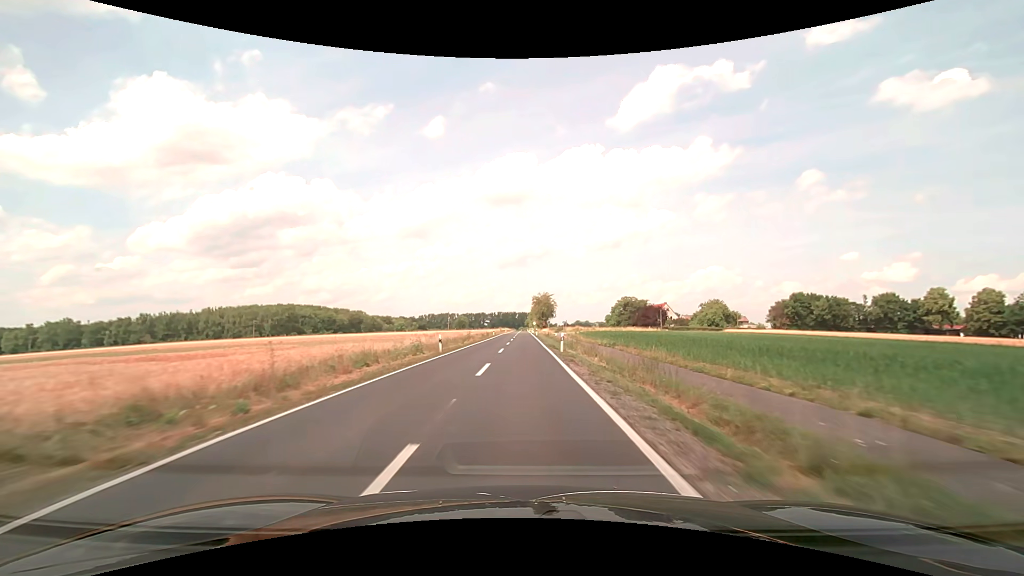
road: secondary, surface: asphalt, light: Day
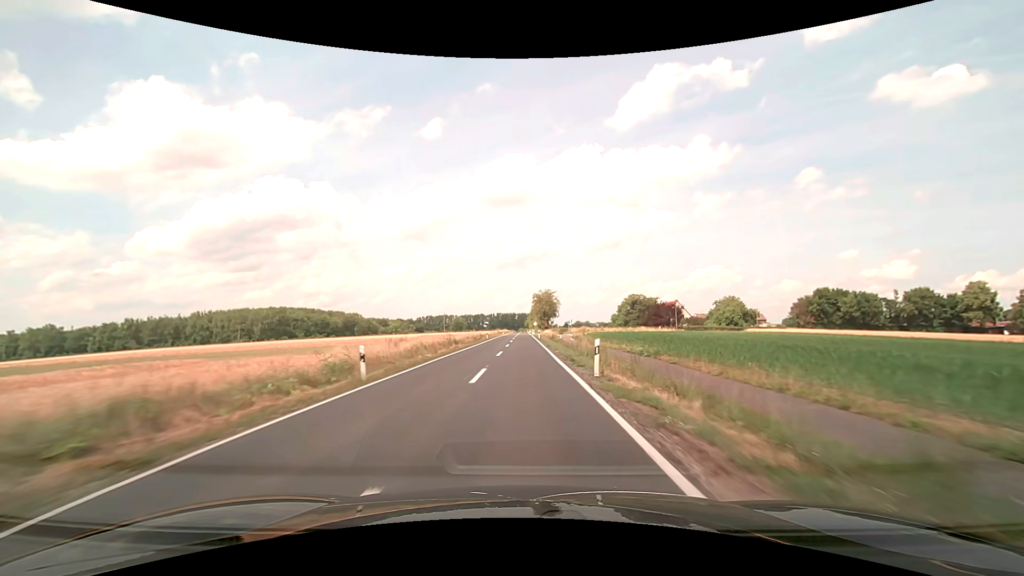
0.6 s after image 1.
(0.0, +13.6) m; 0°
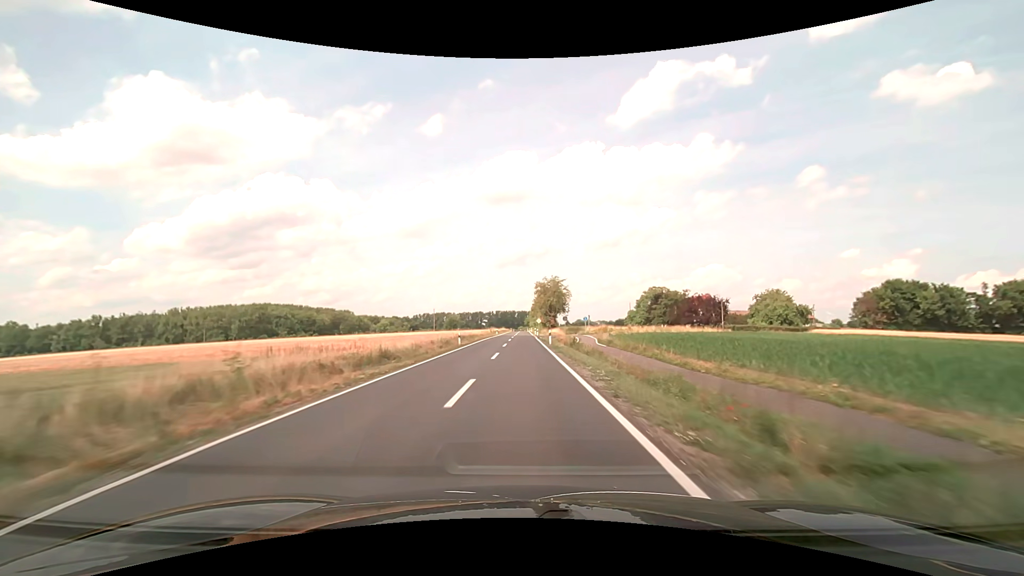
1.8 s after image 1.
(0.0, +27.9) m; 0°
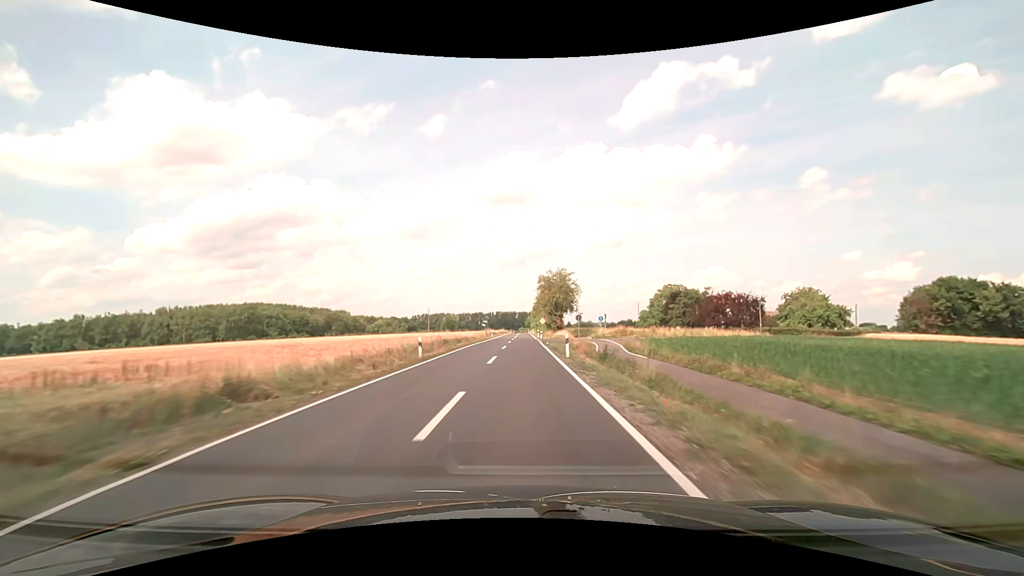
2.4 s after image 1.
(0.0, +14.3) m; 0°
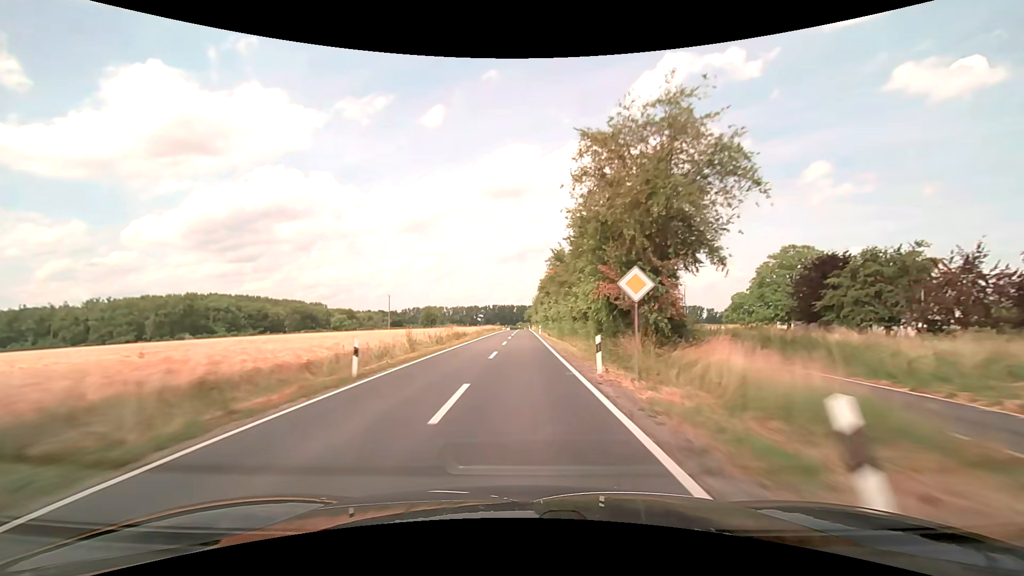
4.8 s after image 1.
(0.0, +59.6) m; 0°
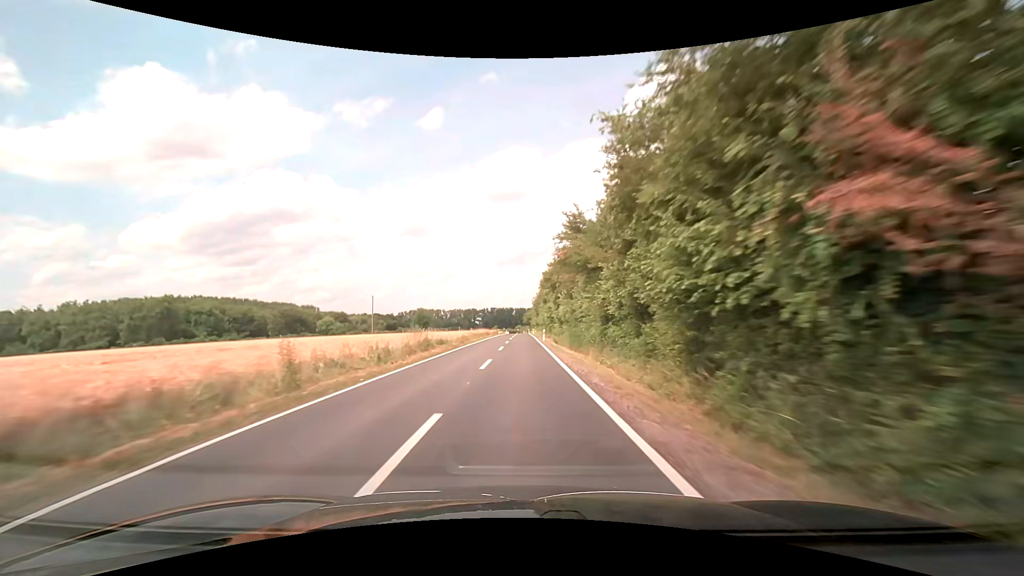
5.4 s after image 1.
(0.0, +15.3) m; 0°
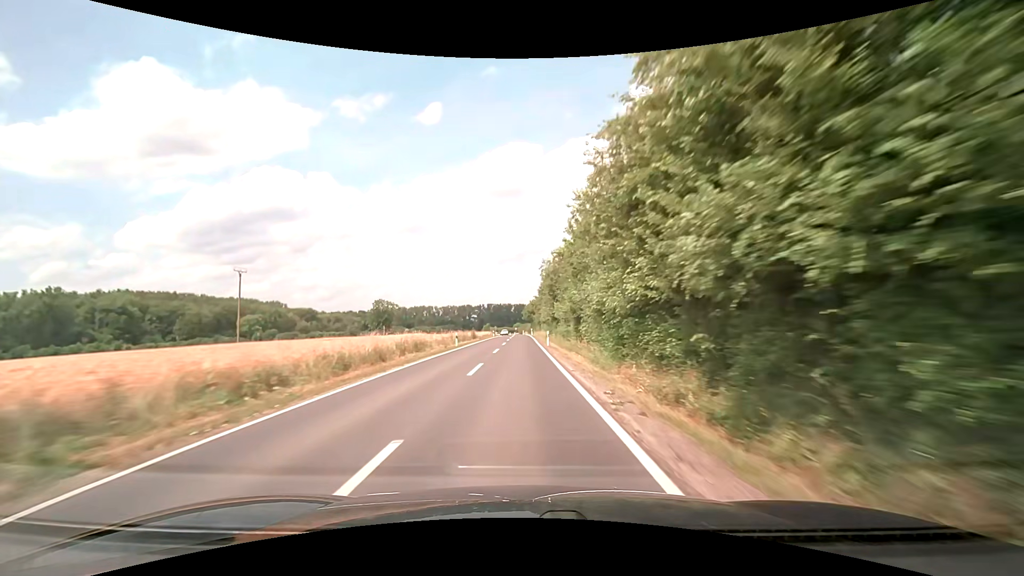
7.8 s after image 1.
(+0.2, +61.8) m; 0°
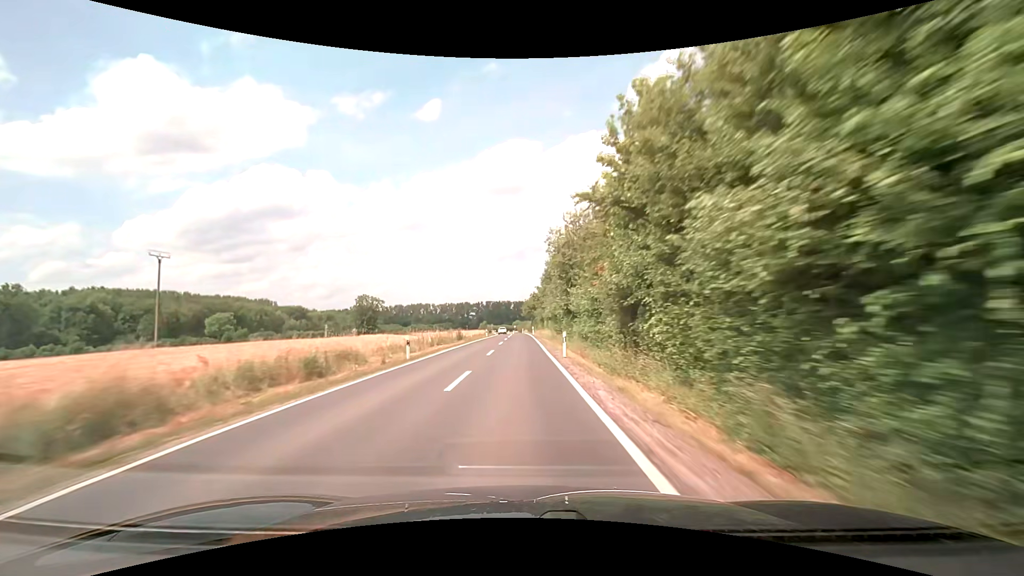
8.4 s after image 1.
(0.0, +15.6) m; 0°
(0, +10) (0, +20) (0, +30) (0, +40) (0, +50) (-1, +60) (-1, +70) (-1, +80) (-1, +90) (-2, +100) m
